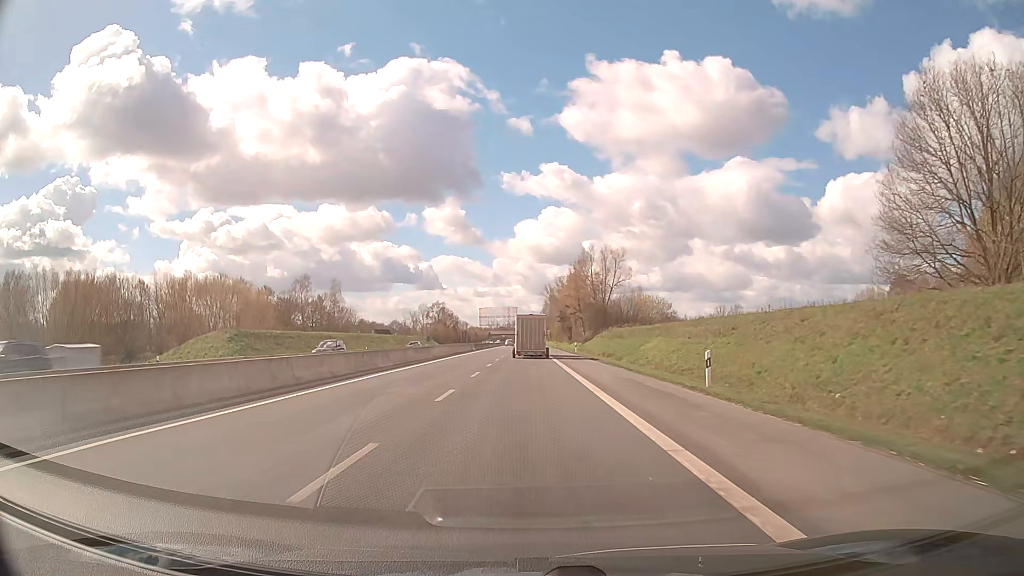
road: trunk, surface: asphalt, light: Day
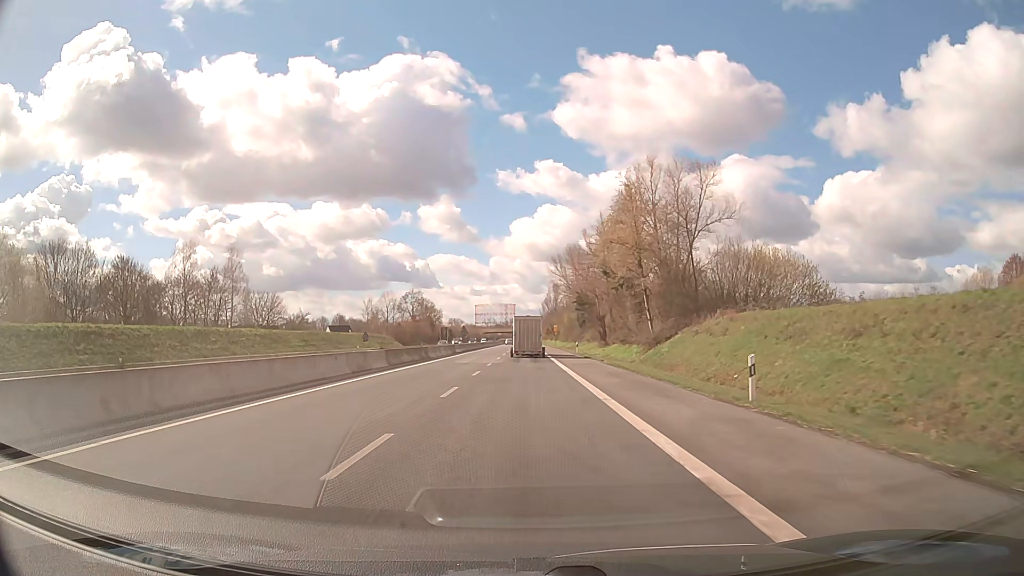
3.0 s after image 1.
(-0.2, +53.9) m; 0°
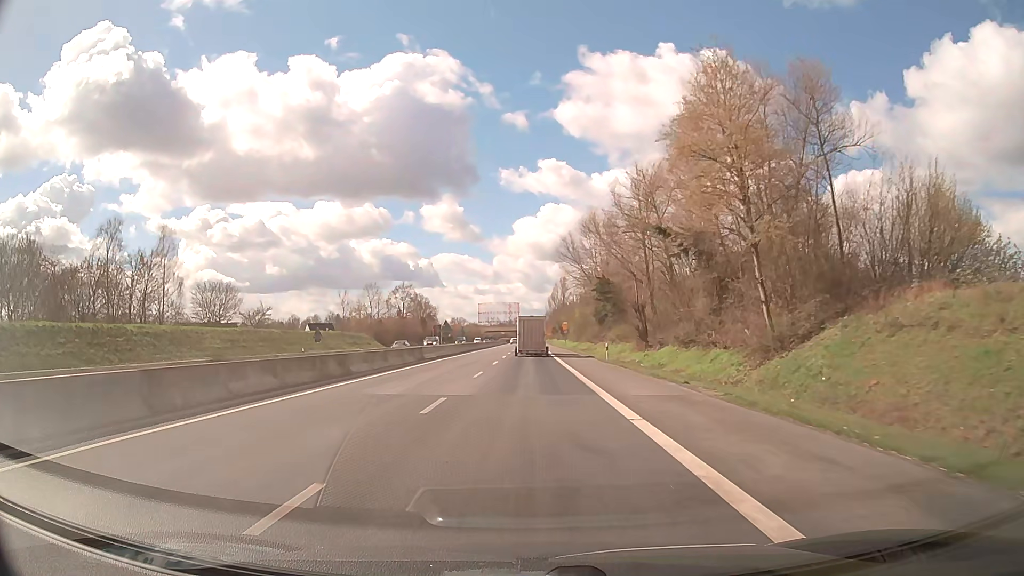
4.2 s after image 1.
(-0.1, +21.6) m; 0°
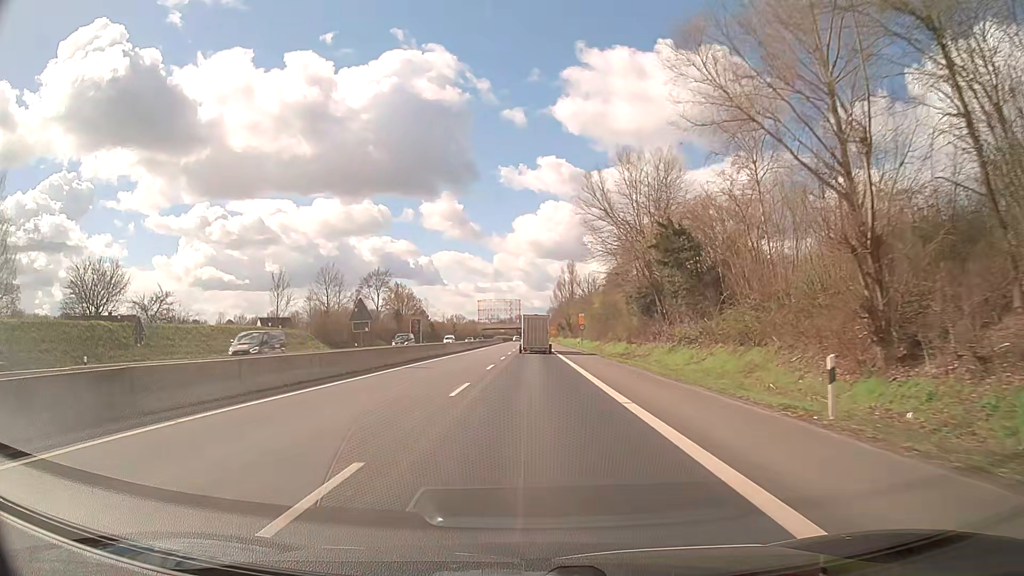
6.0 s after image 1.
(-0.1, +32.4) m; 0°
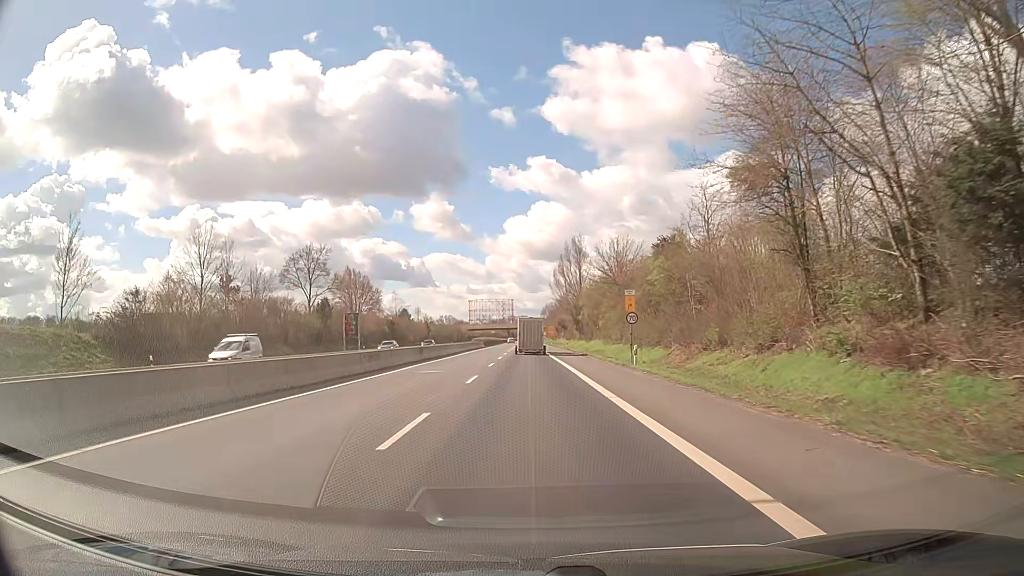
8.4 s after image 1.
(-0.1, +43.2) m; 0°
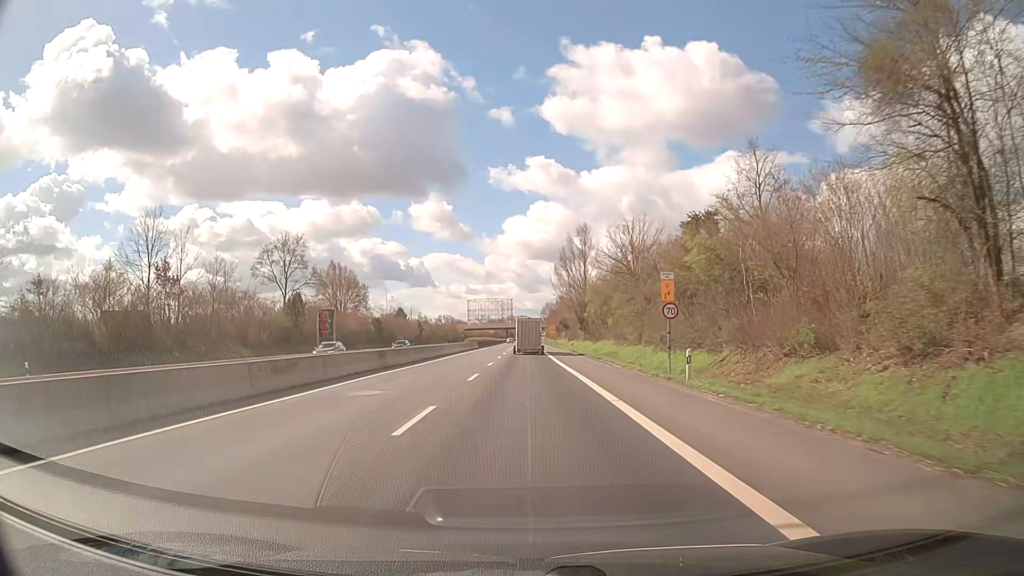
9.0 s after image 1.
(0.0, +10.8) m; 0°
